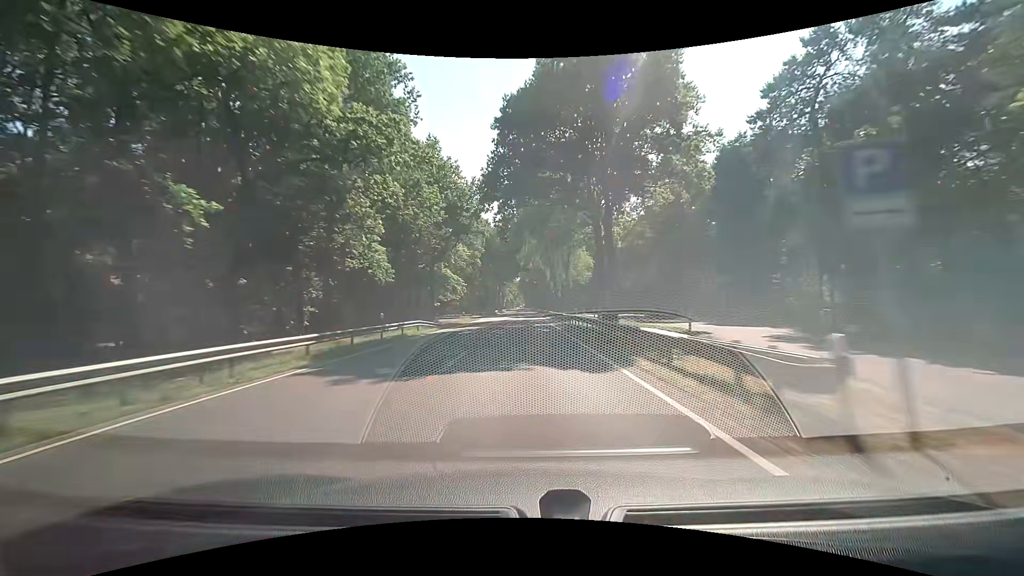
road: primary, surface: asphalt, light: Day
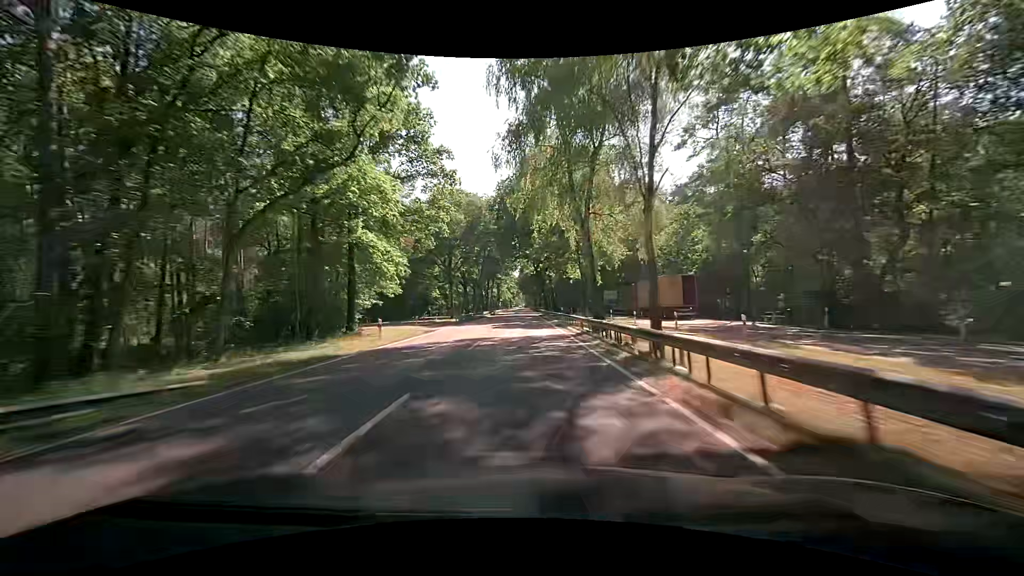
(0.0, +31.3) m; 0°
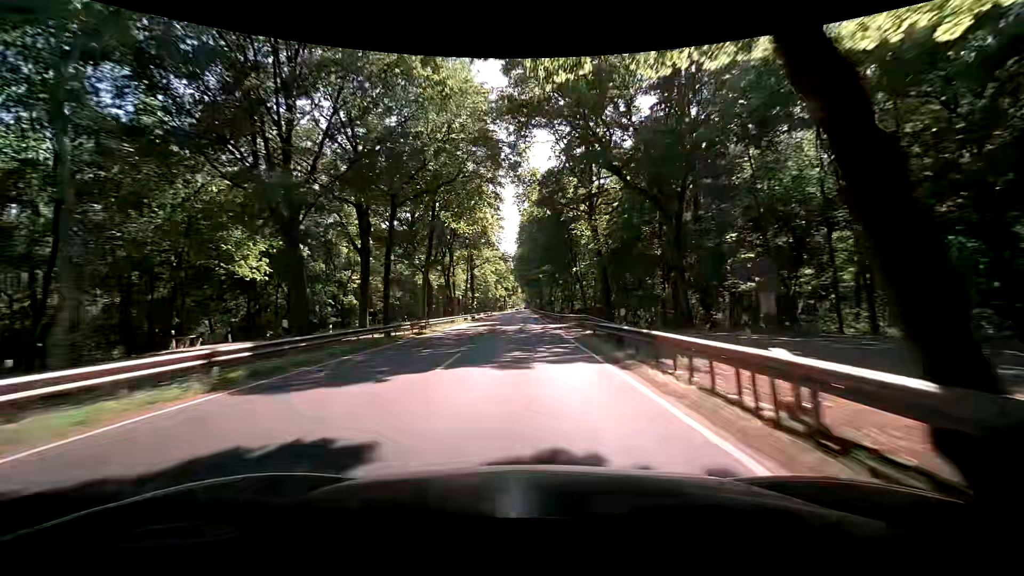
(+0.1, +78.6) m; 0°
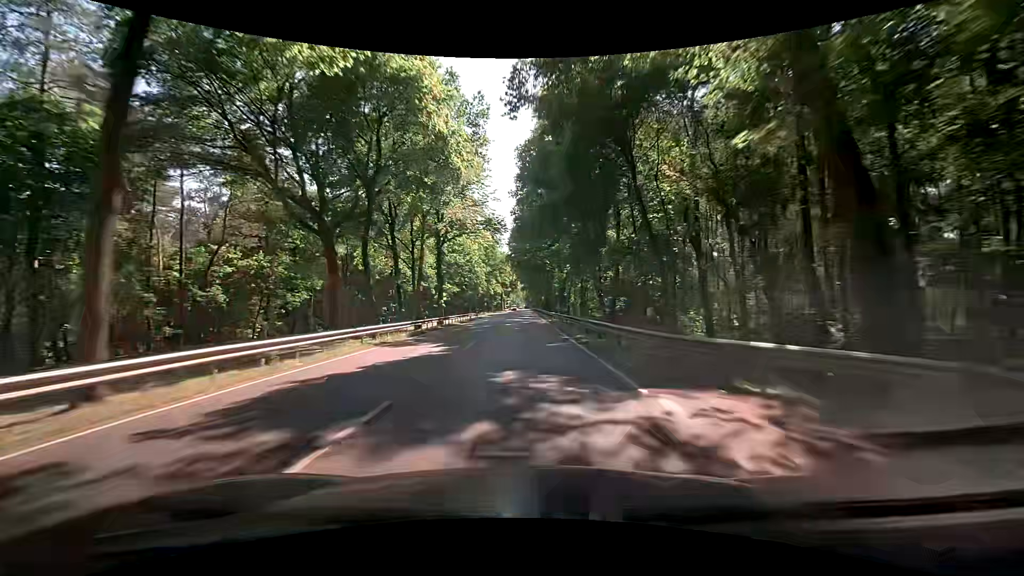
(+0.1, +31.6) m; 0°
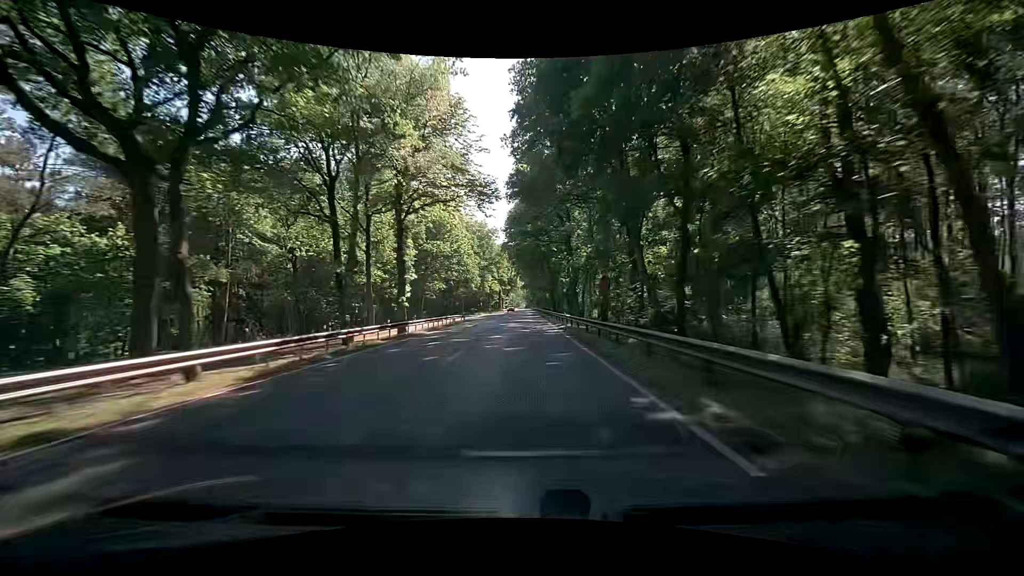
(0.0, +15.8) m; 0°
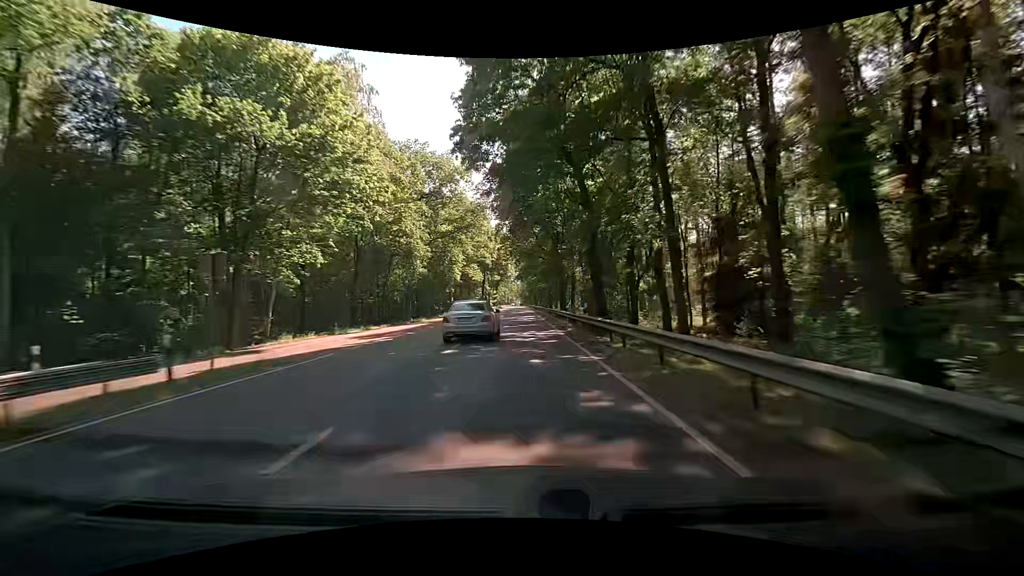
(+0.2, +45.7) m; +1°
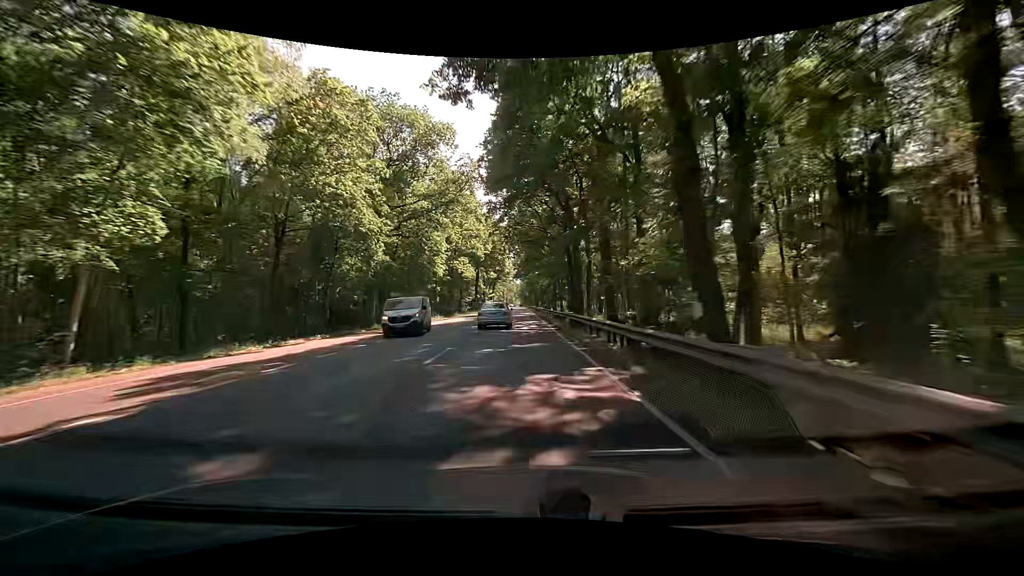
(-0.1, +14.2) m; 0°
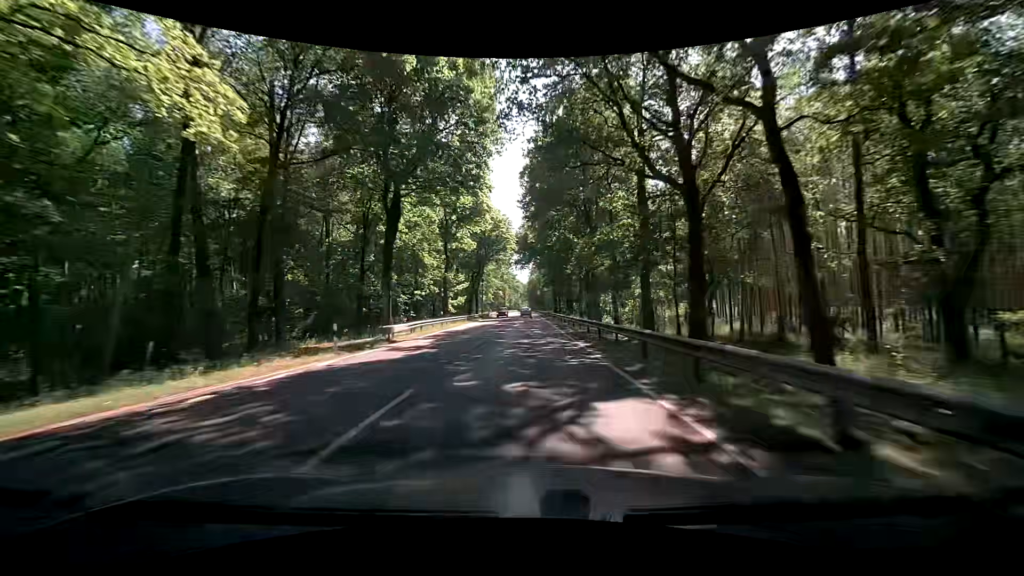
(-1.4, +66.8) m; -2°
(0, +10) (0, +20) (0, +30) (0, +40) (0, +50) (0, +60) (0, +70) (0, +80) (+1, +90) (+1, +100) m
